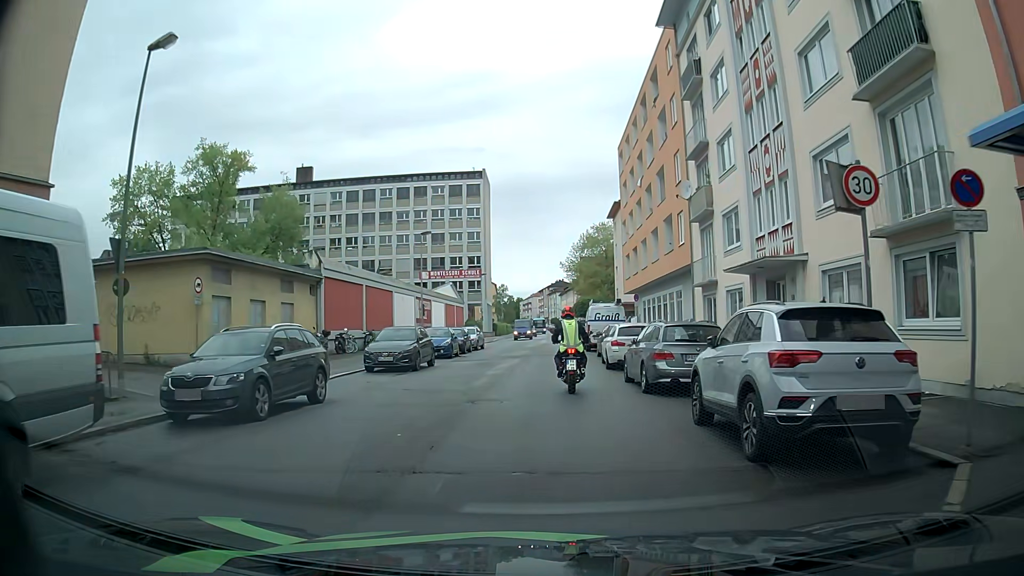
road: tertiary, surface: asphalt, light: Day
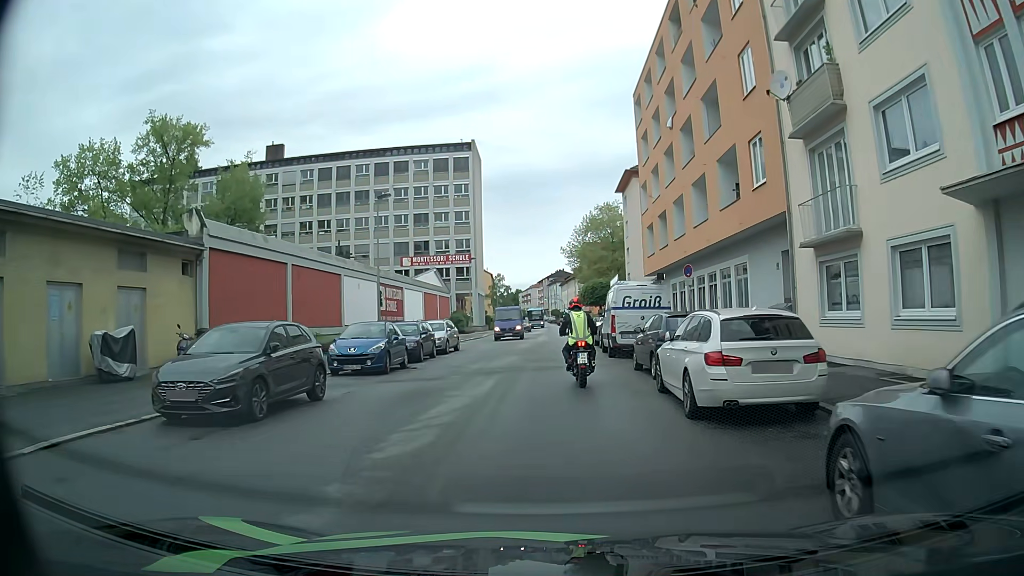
(+0.4, +12.6) m; +3°
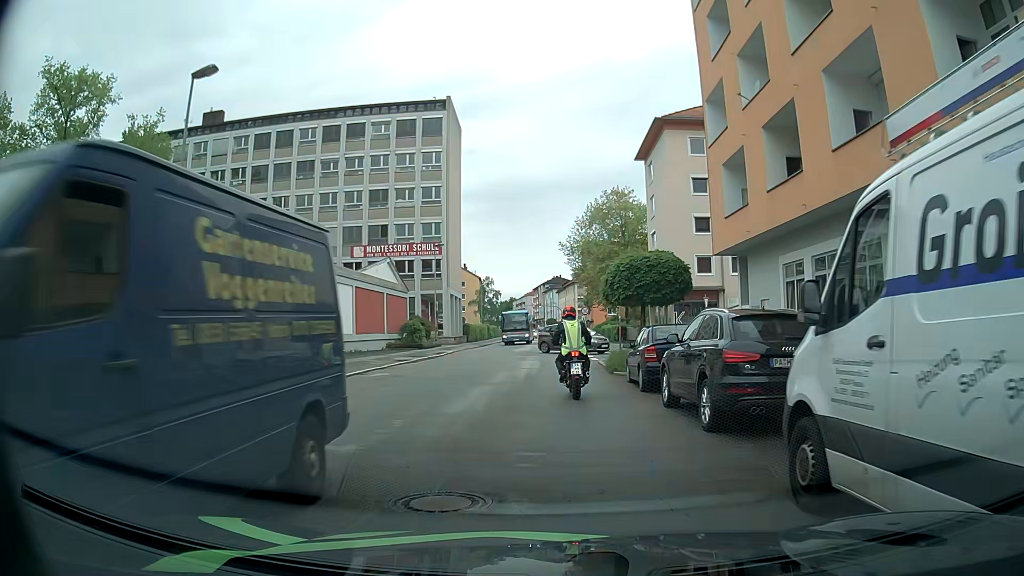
(0.0, +20.6) m; 0°
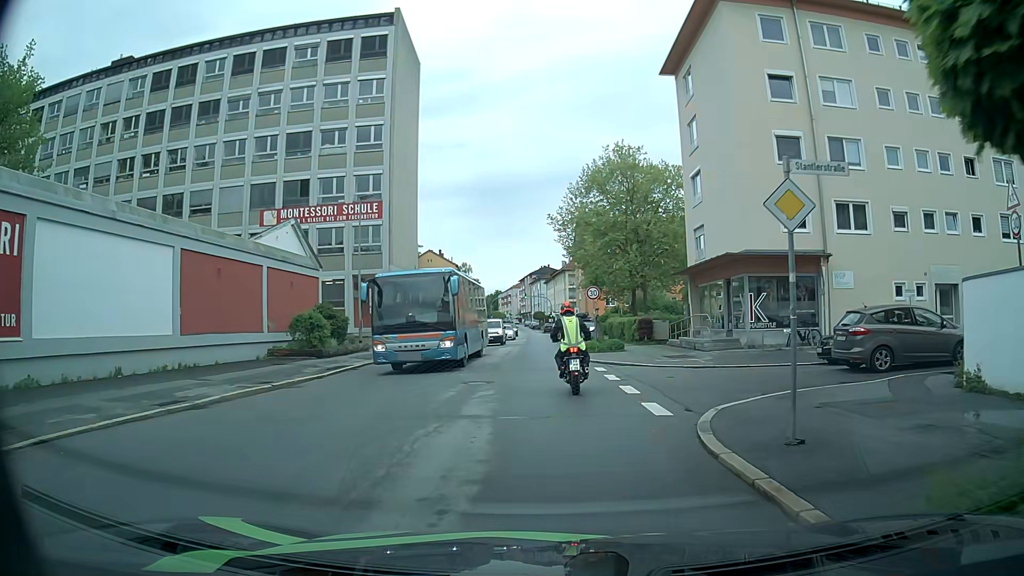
(-0.2, +19.5) m; +1°
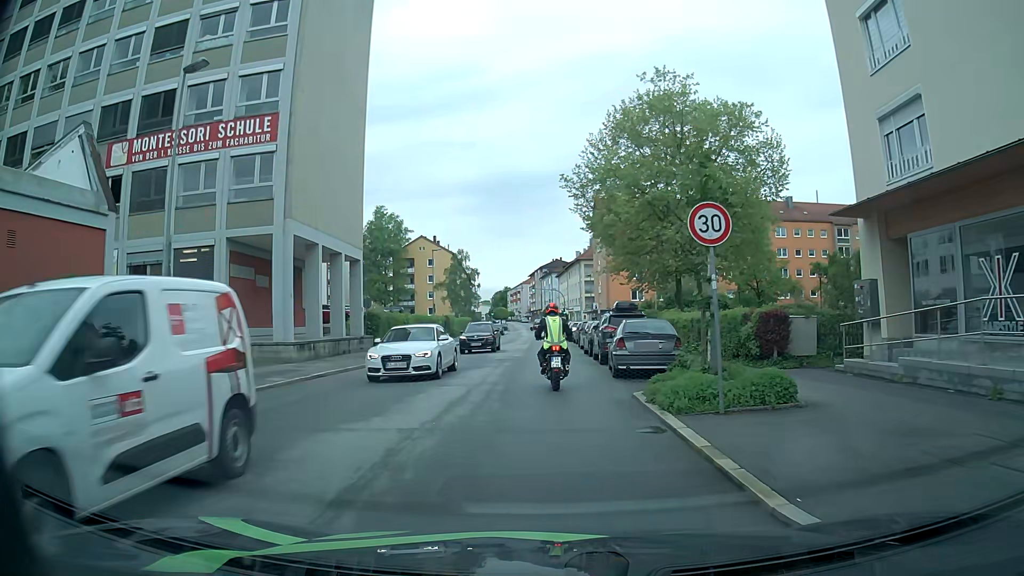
(-0.4, +20.1) m; -2°
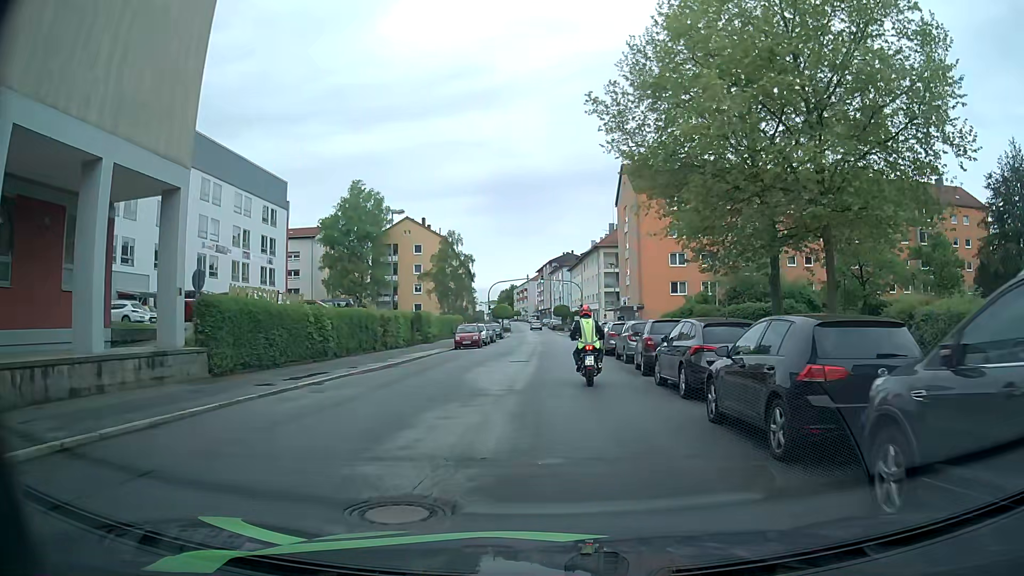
(-0.6, +20.7) m; -1°
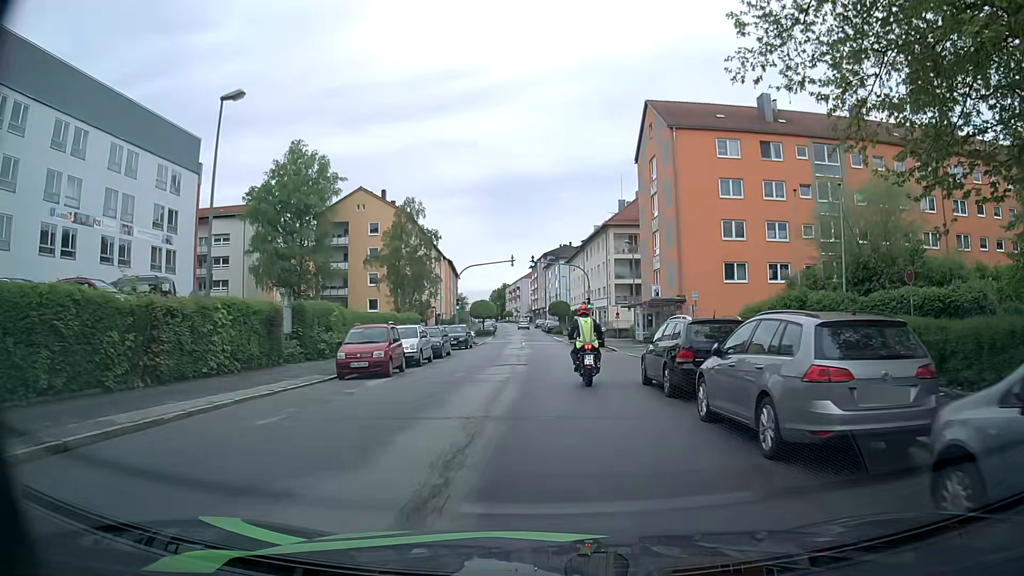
(+0.1, +22.3) m; 0°
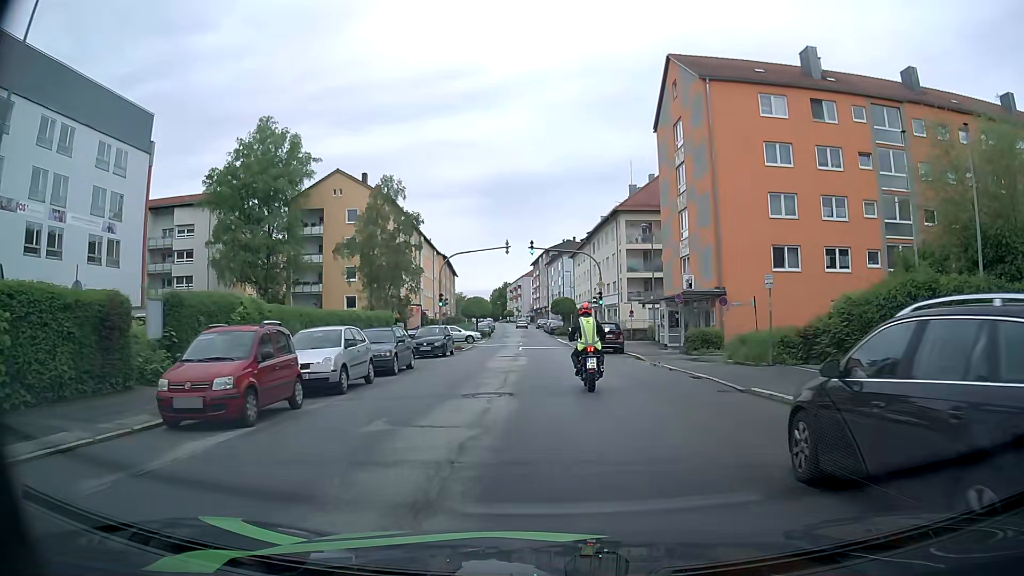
(+0.1, +9.4) m; 0°
(0, +10) (0, +20) (+1, +30) (0, +40) (0, +50) (0, +60) (0, +70) (-1, +80) (-1, +90) (-2, +100) m
